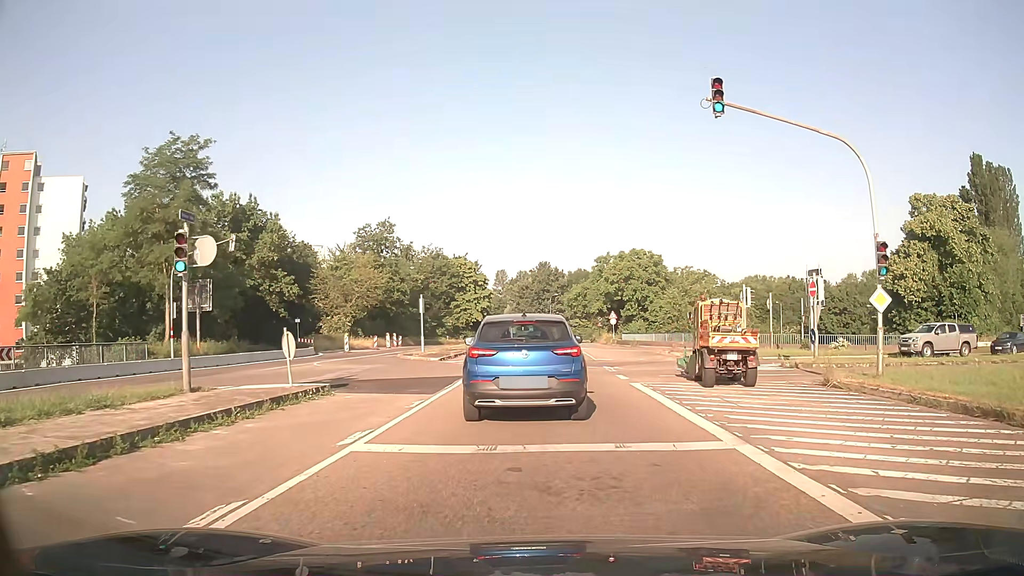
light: Day
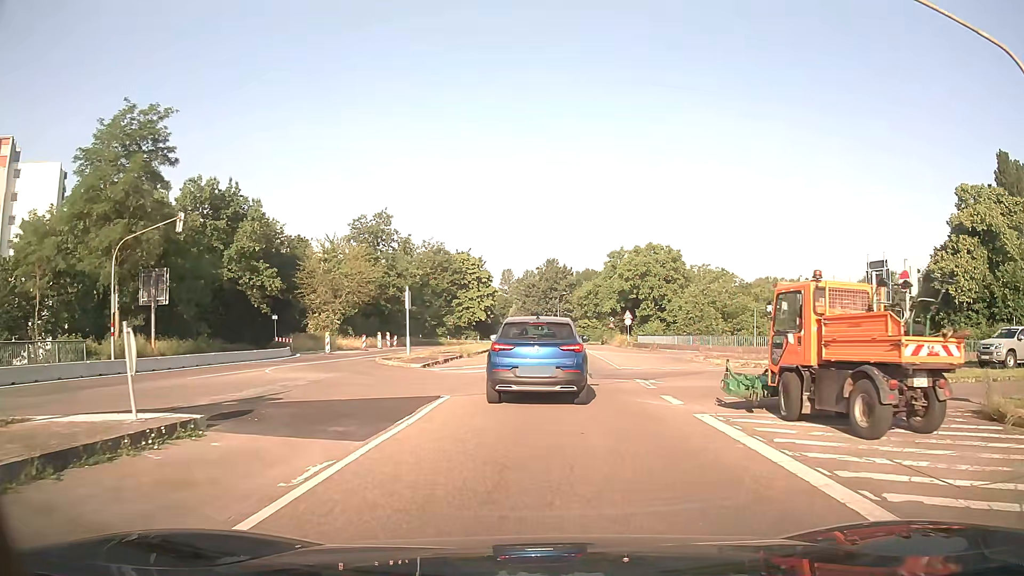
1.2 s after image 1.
(0.0, +6.7) m; 0°
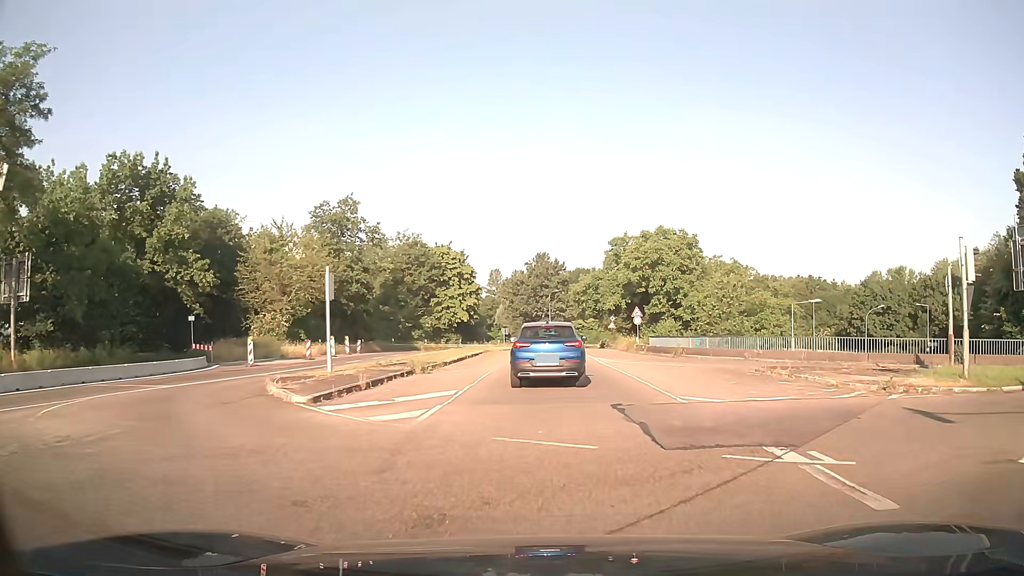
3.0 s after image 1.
(-0.1, +11.9) m; +1°
